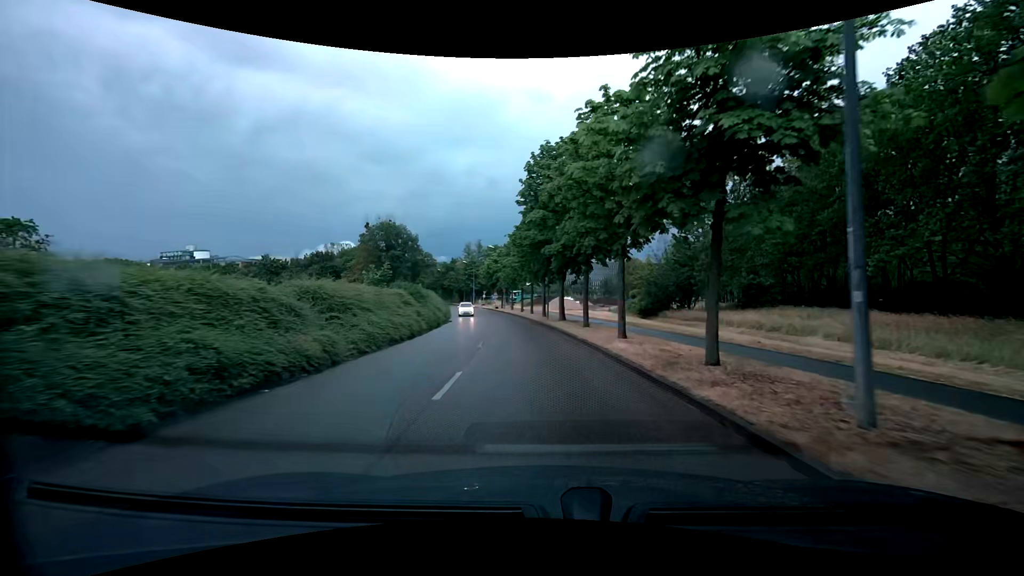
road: tertiary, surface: asphalt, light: Day
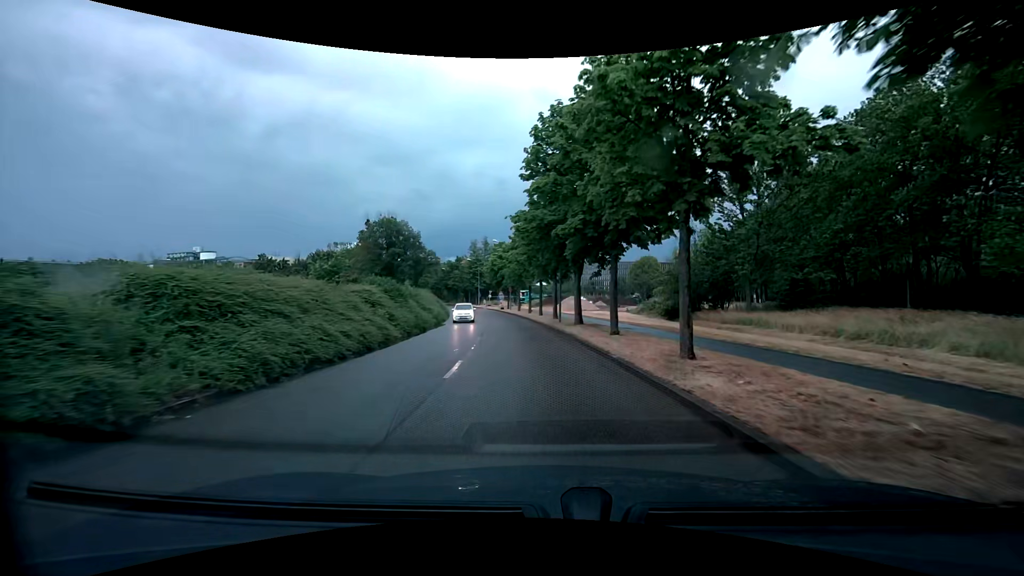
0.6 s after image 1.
(-0.1, +7.0) m; -1°
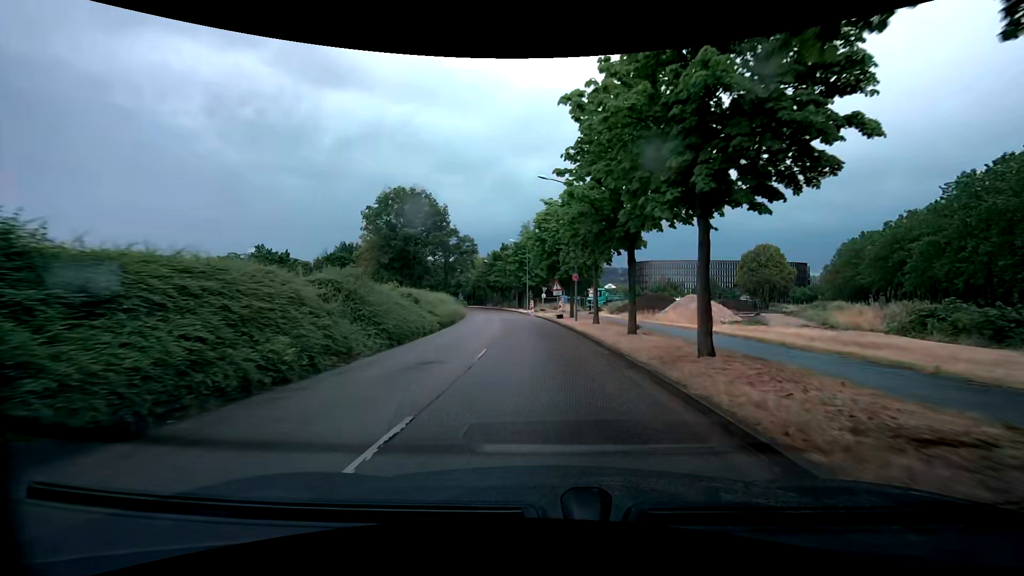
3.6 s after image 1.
(-2.4, +33.1) m; -8°
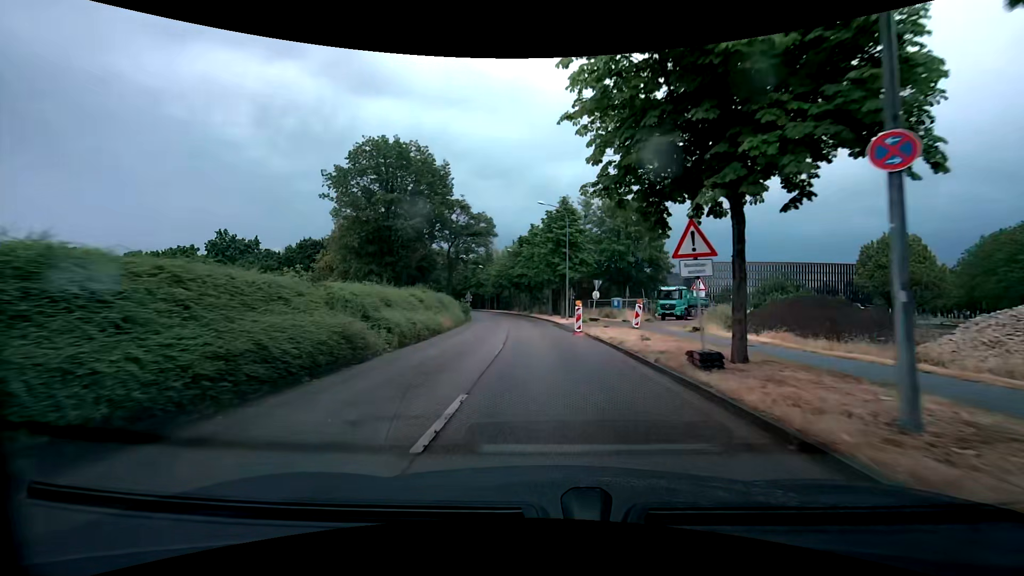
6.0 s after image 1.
(-1.1, +25.5) m; -4°
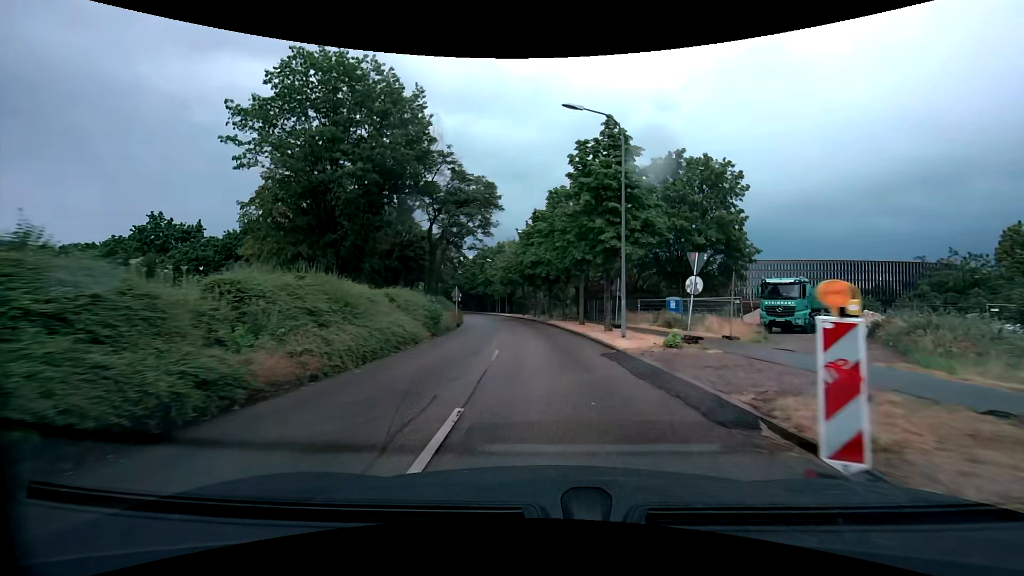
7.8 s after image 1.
(-0.4, +19.0) m; -2°
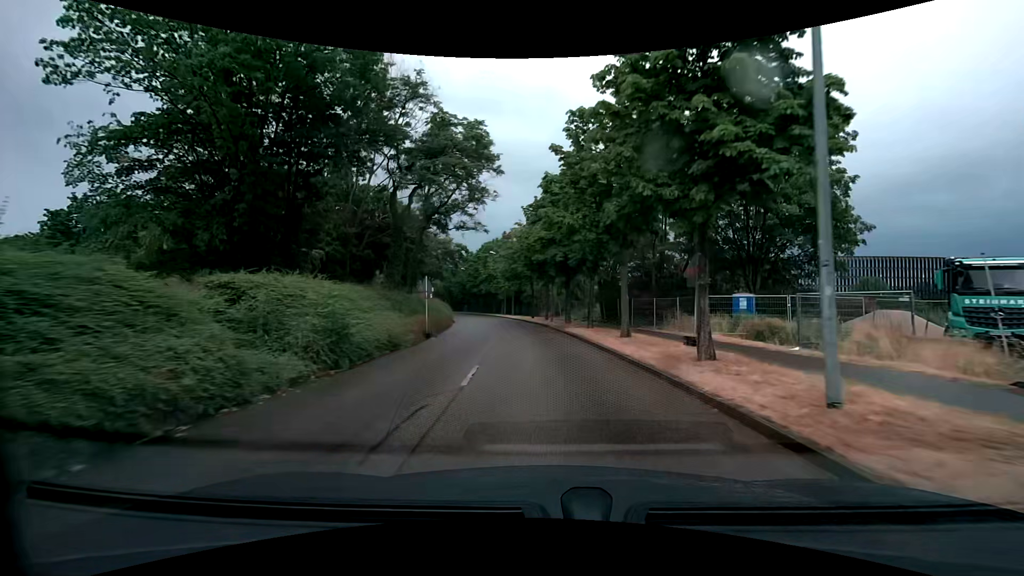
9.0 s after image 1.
(-0.1, +12.9) m; -1°
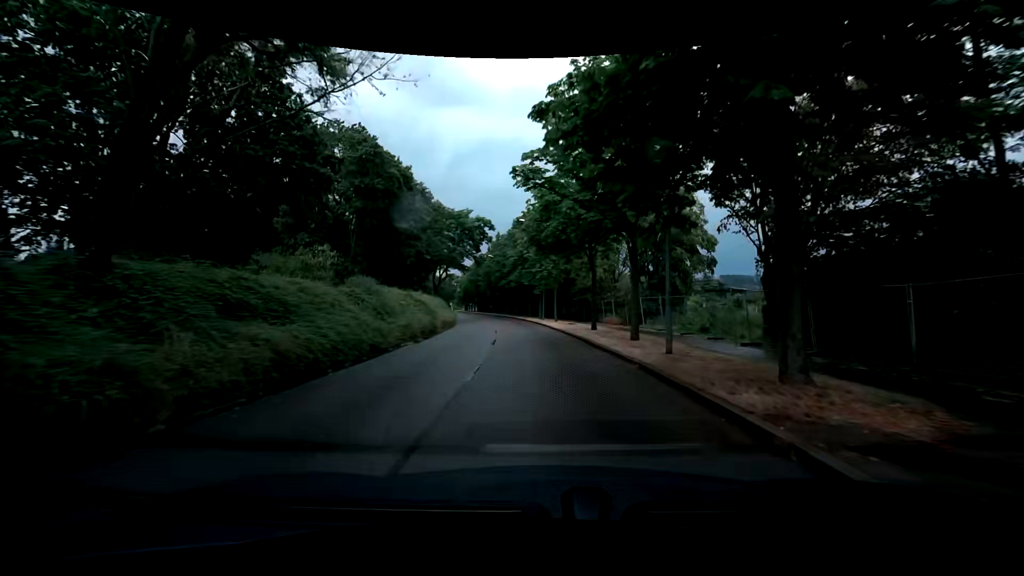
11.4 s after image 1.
(-1.1, +26.5) m; -5°
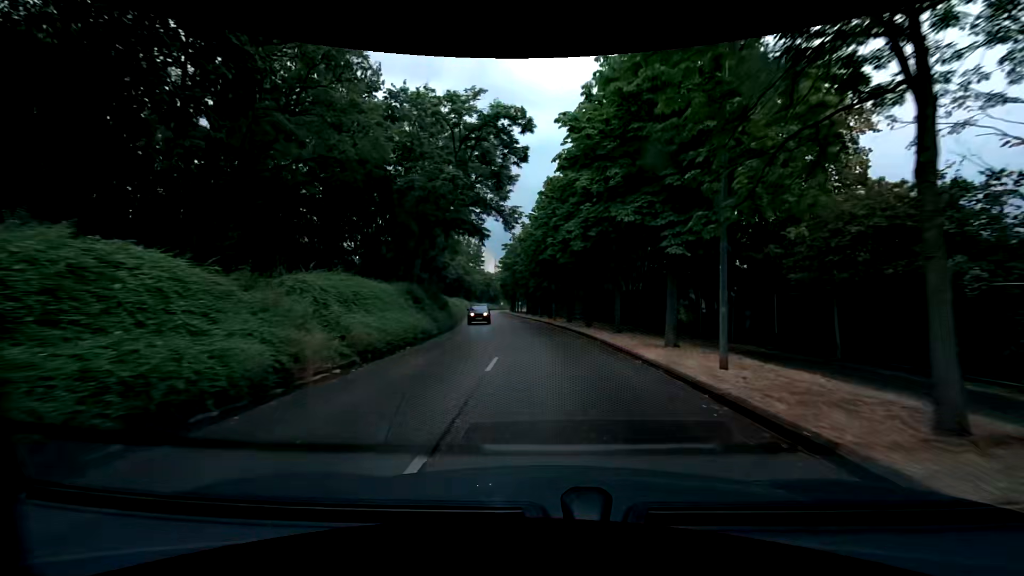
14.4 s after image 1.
(-1.9, +35.0) m; -5°
(0, +10) (-1, +20) (-1, +30) (-2, +40) (-3, +50) (-5, +60) (-6, +70) (-8, +80) (-9, +89) (-11, +99) m
